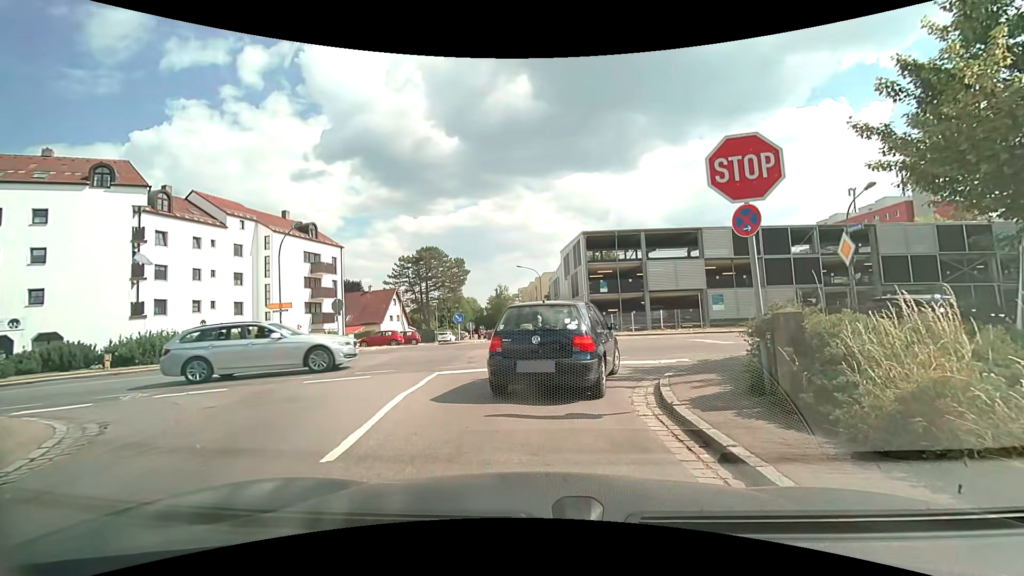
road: residential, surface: asphalt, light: Day
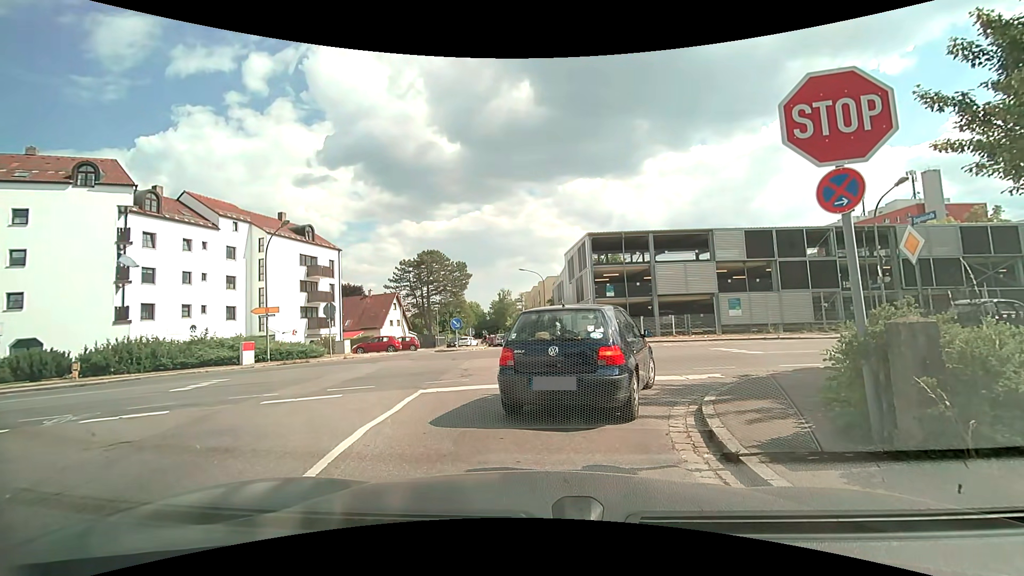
(0.0, +1.8) m; -1°
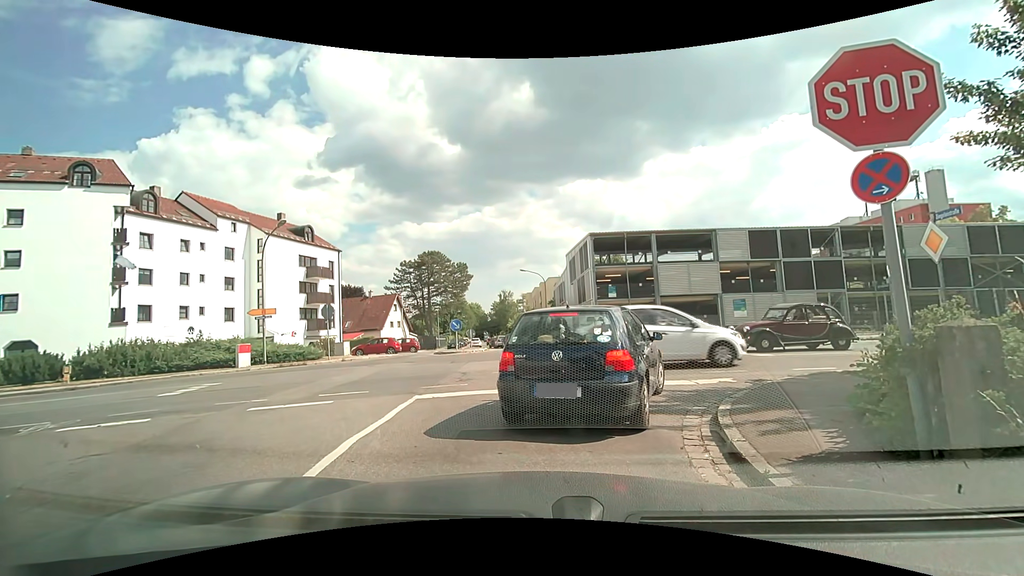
(0.0, +0.5) m; 0°
